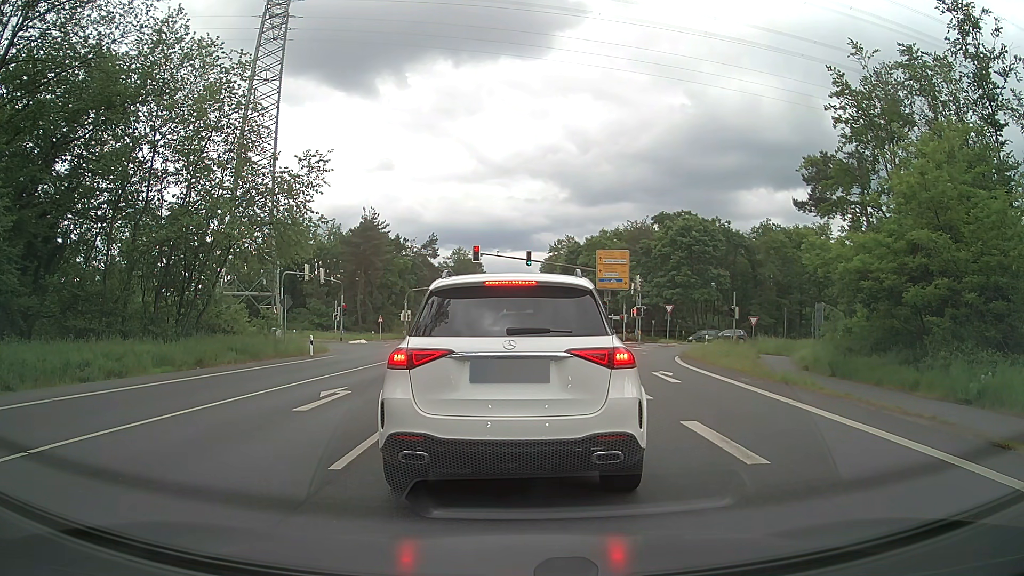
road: primary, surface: asphalt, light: Day
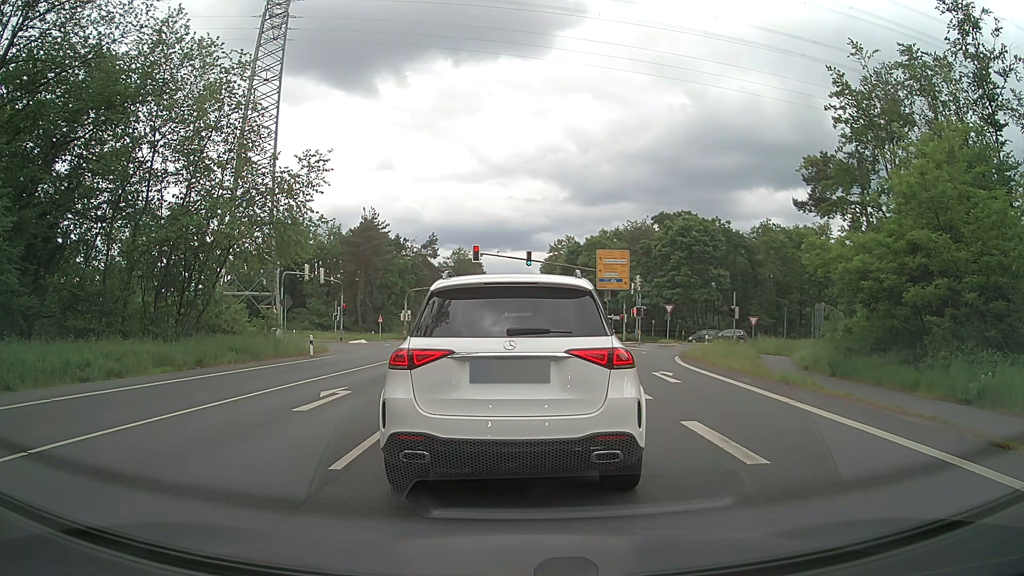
(0.0, 0.0) m; 0°
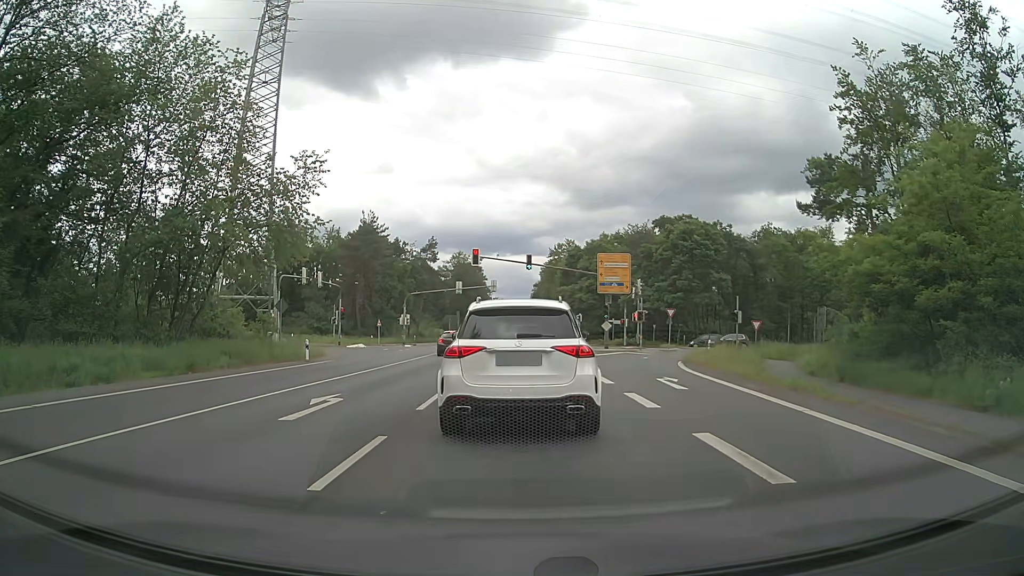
(0.0, +0.8) m; 0°
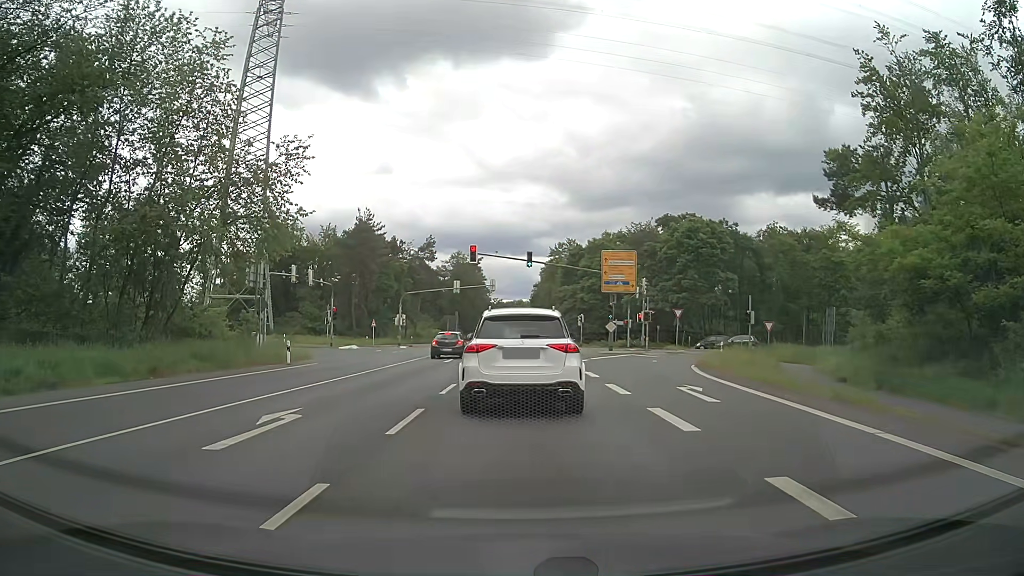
(0.0, +3.0) m; 0°
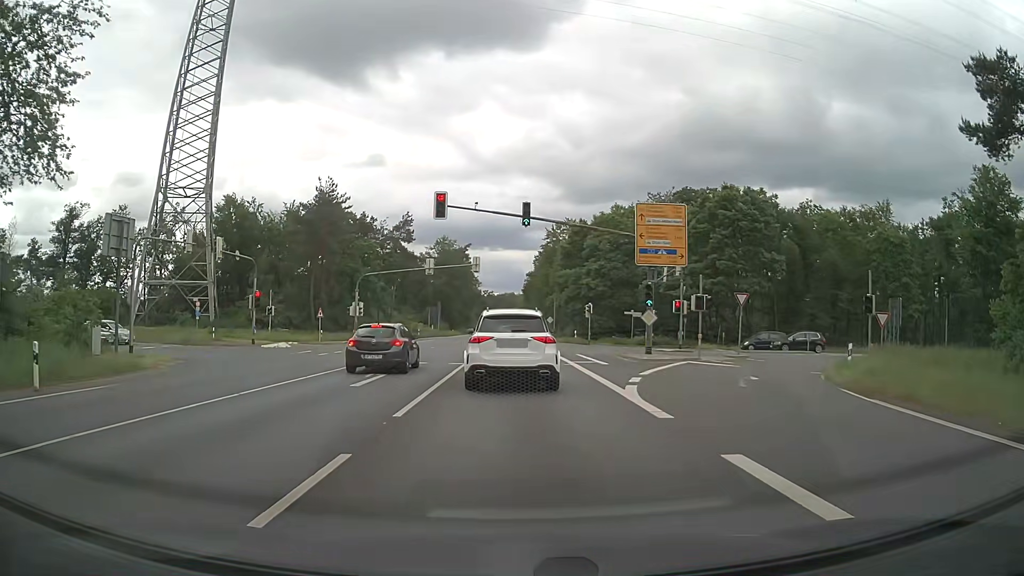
(0.0, +17.6) m; +1°
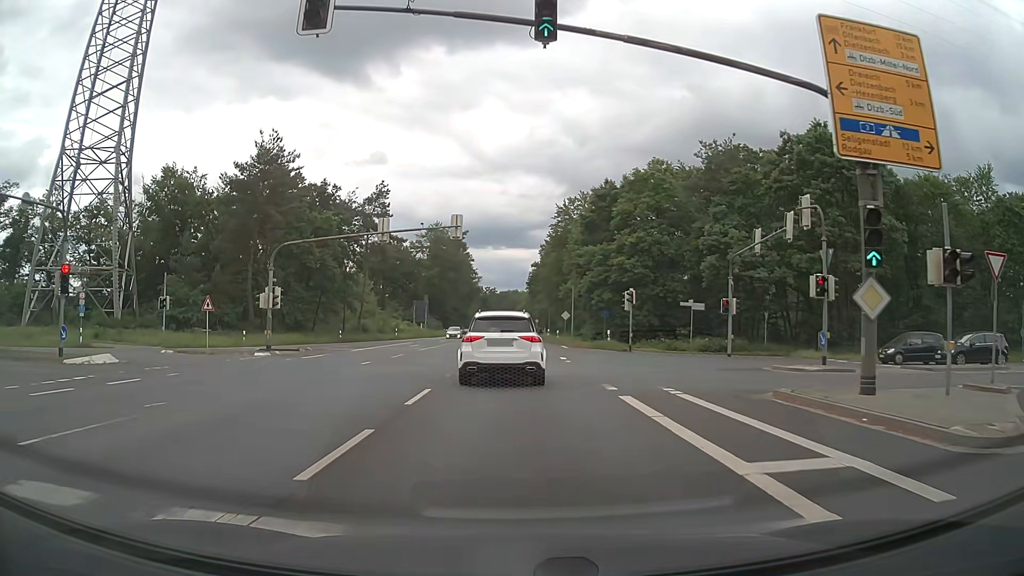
(0.0, +21.5) m; 0°
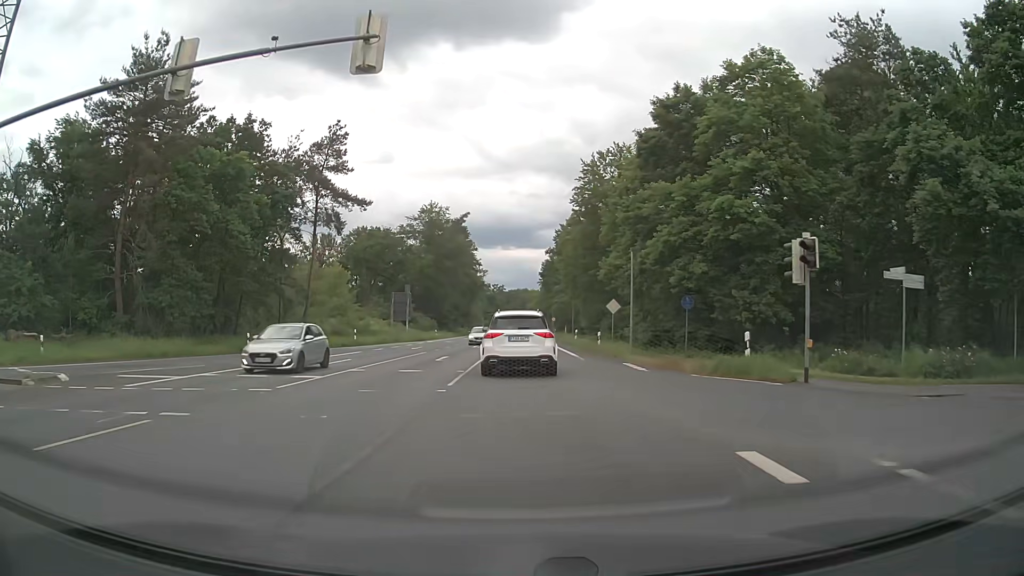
(-0.3, +24.7) m; -1°
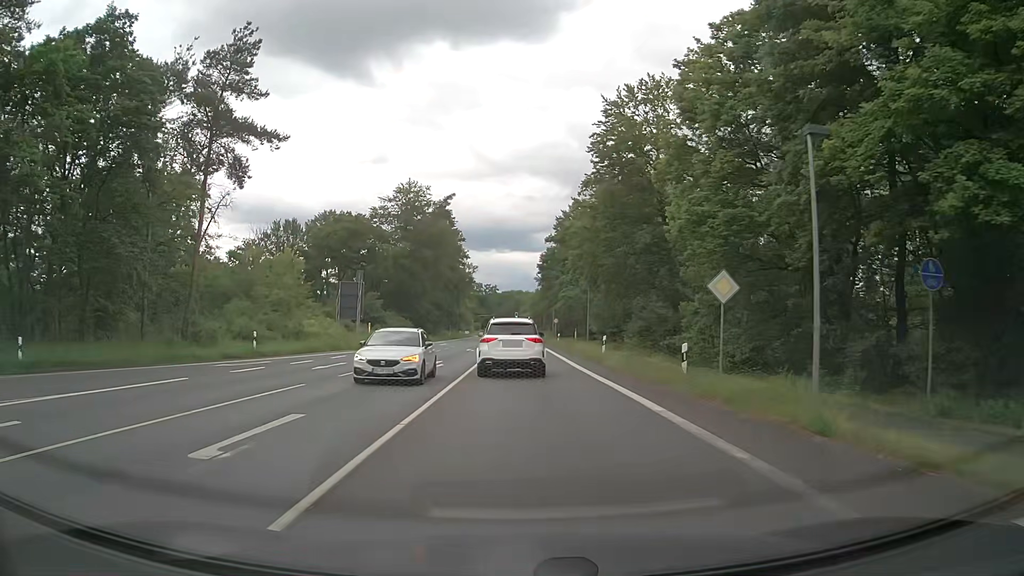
(0.0, +20.5) m; 0°
(0, +10) (0, +20) (0, +30) (0, +40) (0, +50) (0, +60) (0, +70) (0, +80) (0, +90) (+1, +100) m
